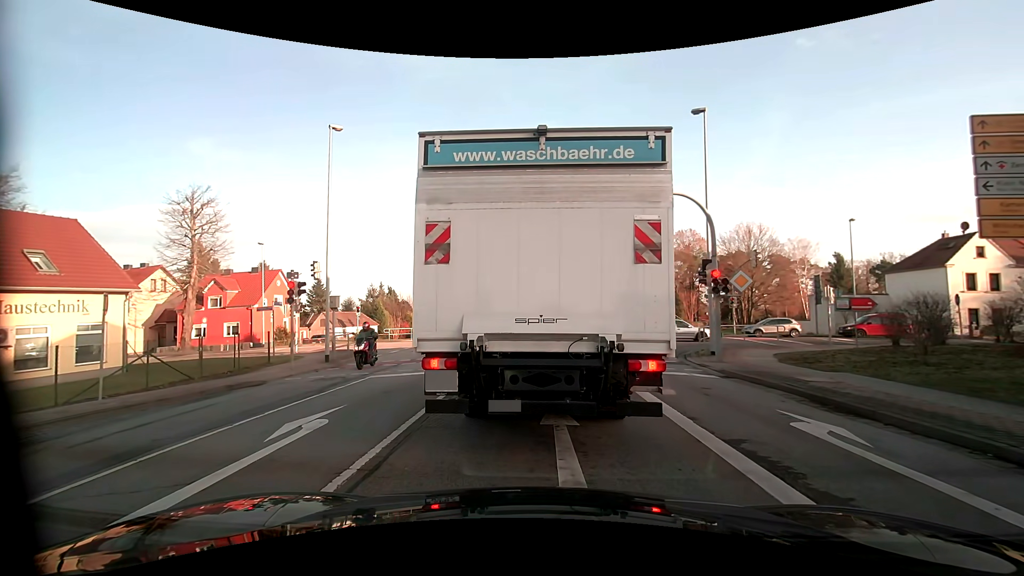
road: primary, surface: asphalt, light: Day
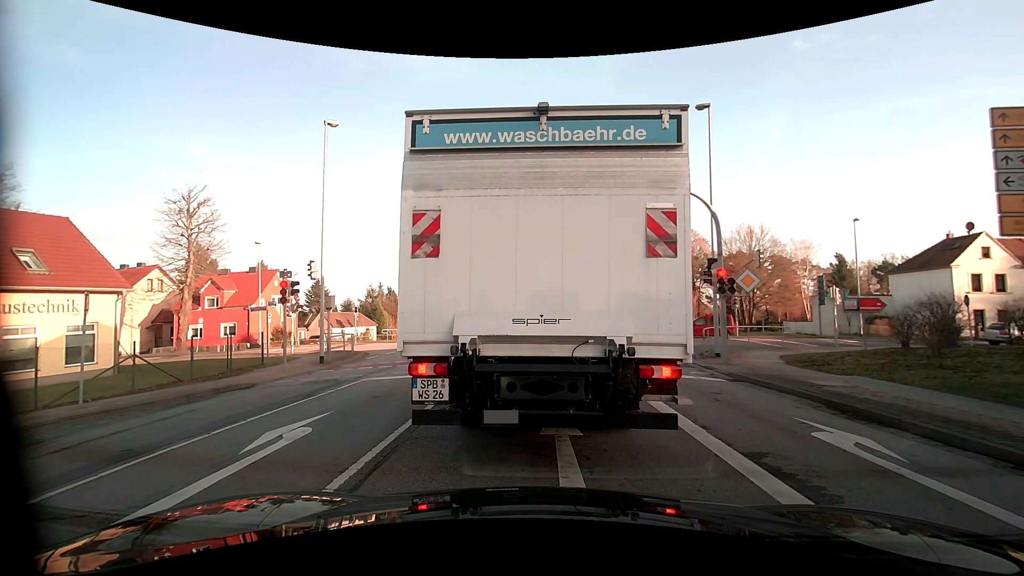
(0.0, +0.5) m; 0°
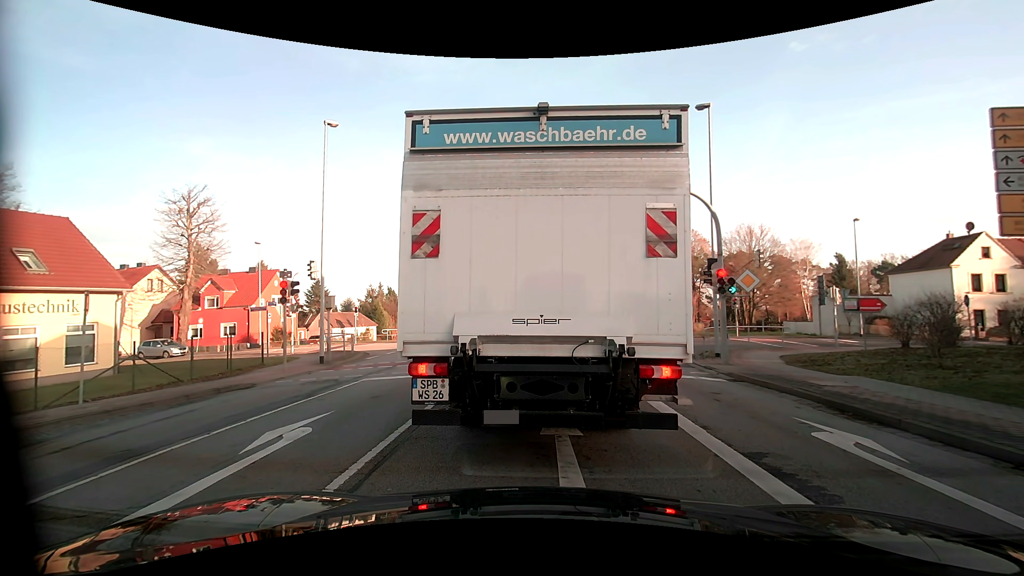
(0.0, 0.0) m; 0°
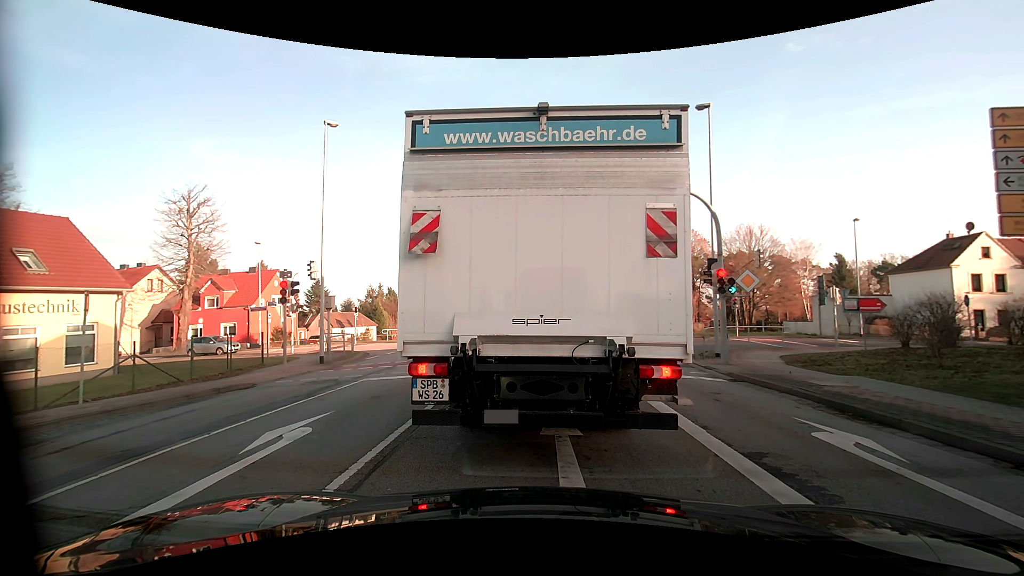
(0.0, 0.0) m; 0°
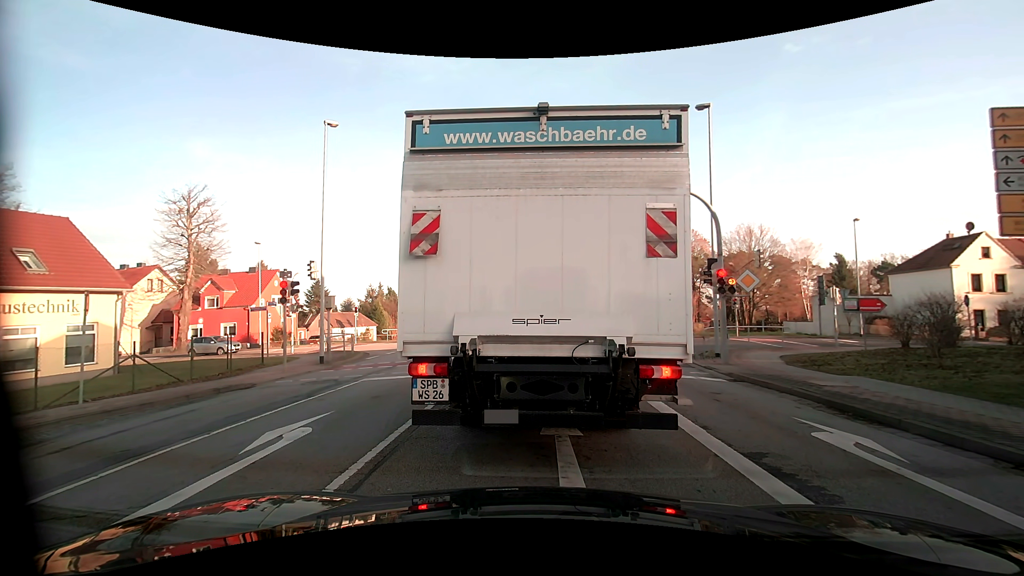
(0.0, 0.0) m; 0°
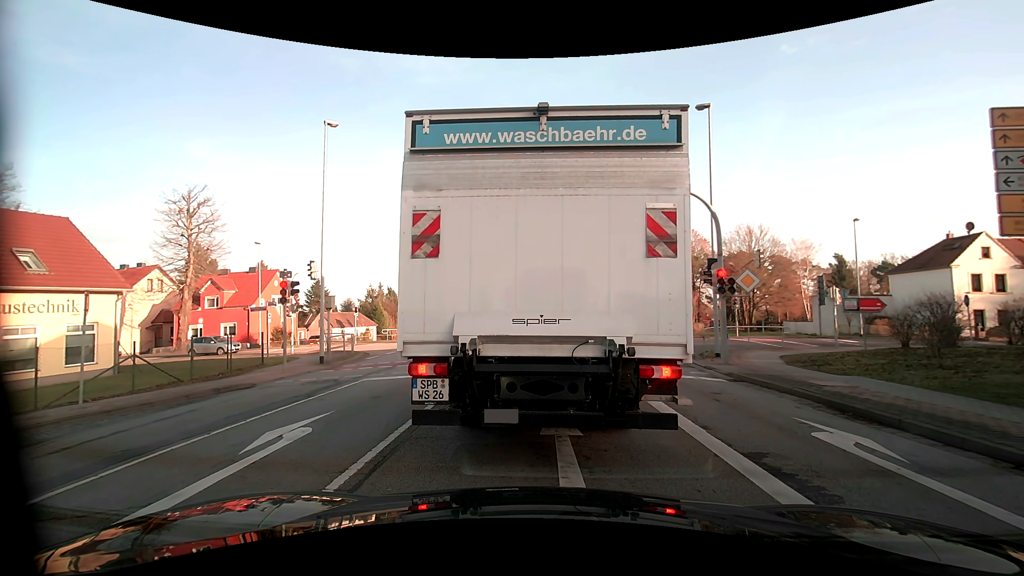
(0.0, 0.0) m; 0°
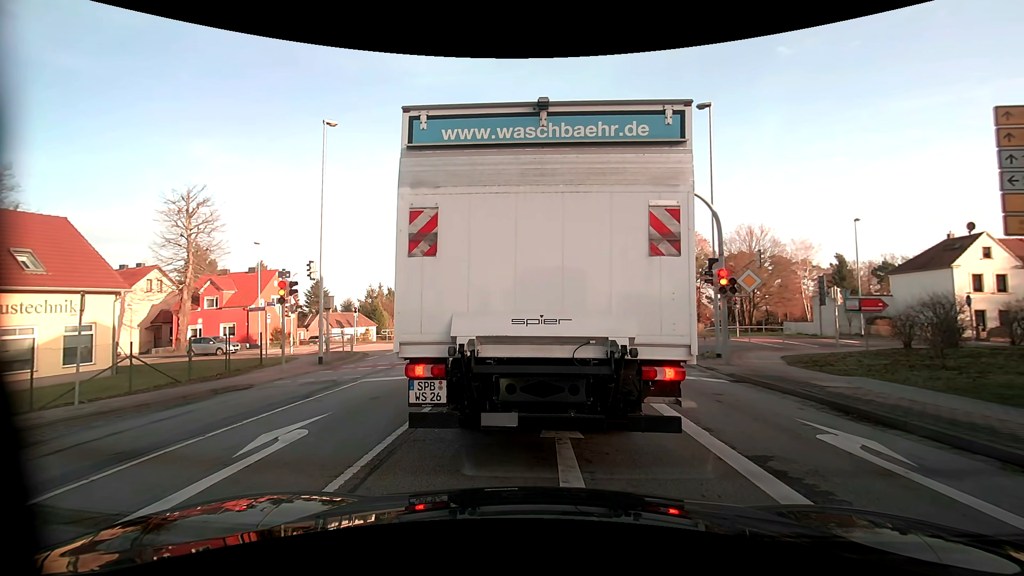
(0.0, +0.1) m; 0°
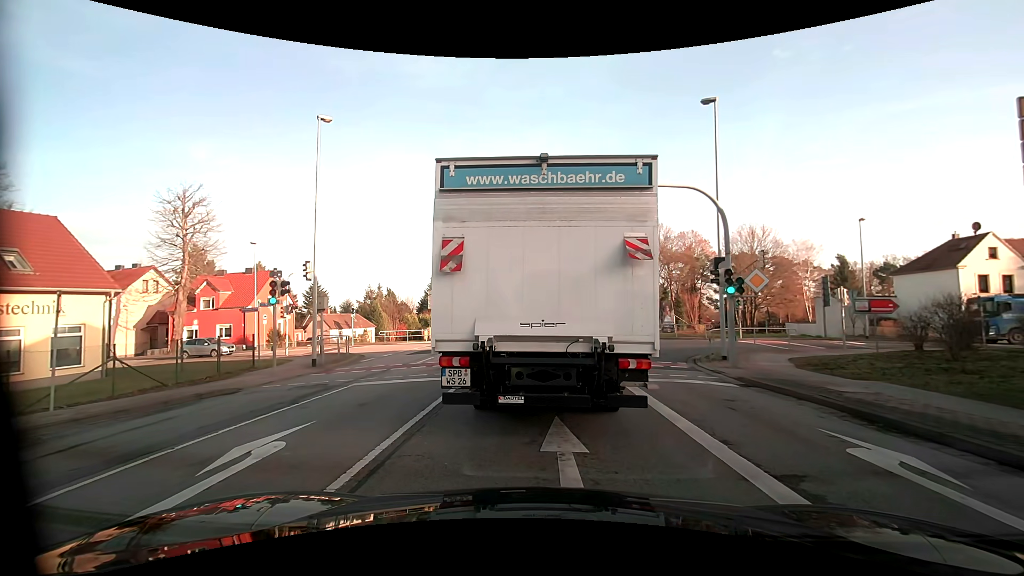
(0.0, +0.6) m; 0°
(0, +10) (0, +20) (0, +30) (0, +40) (0, +50) (0, +60) (0, +70) (0, +80) (0, +90) (0, +100) m
